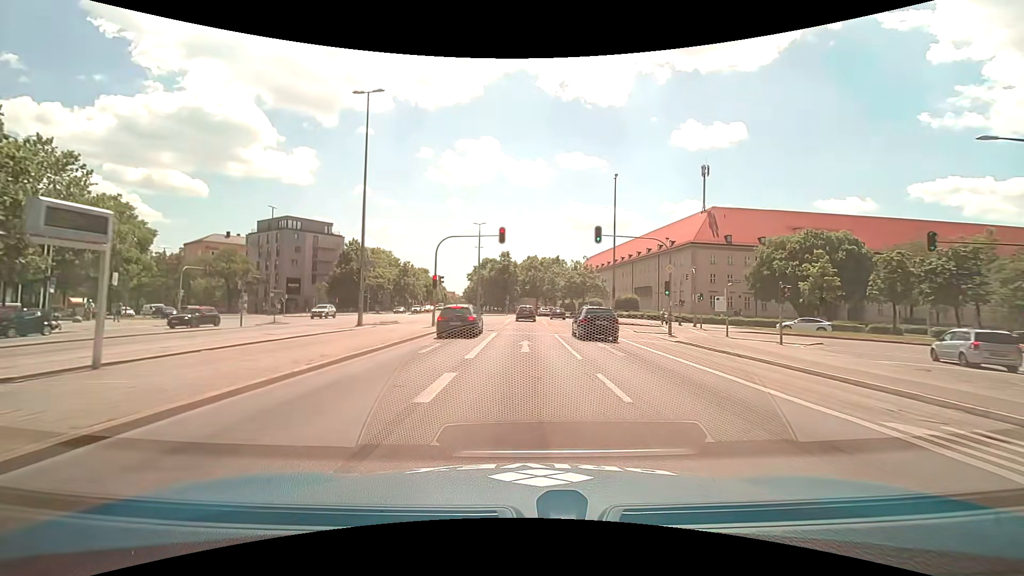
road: secondary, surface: asphalt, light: Day
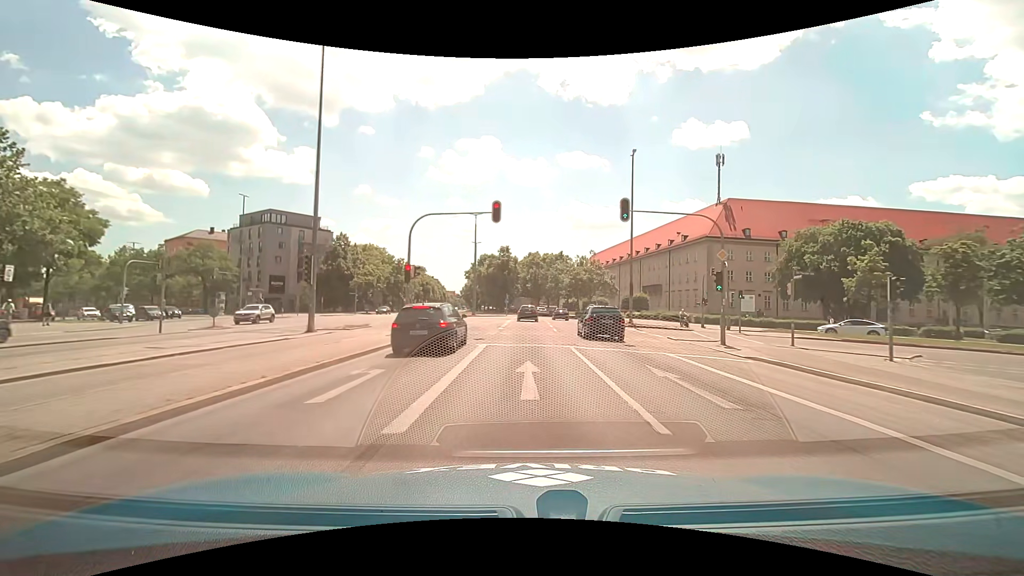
(0.0, +7.6) m; 0°
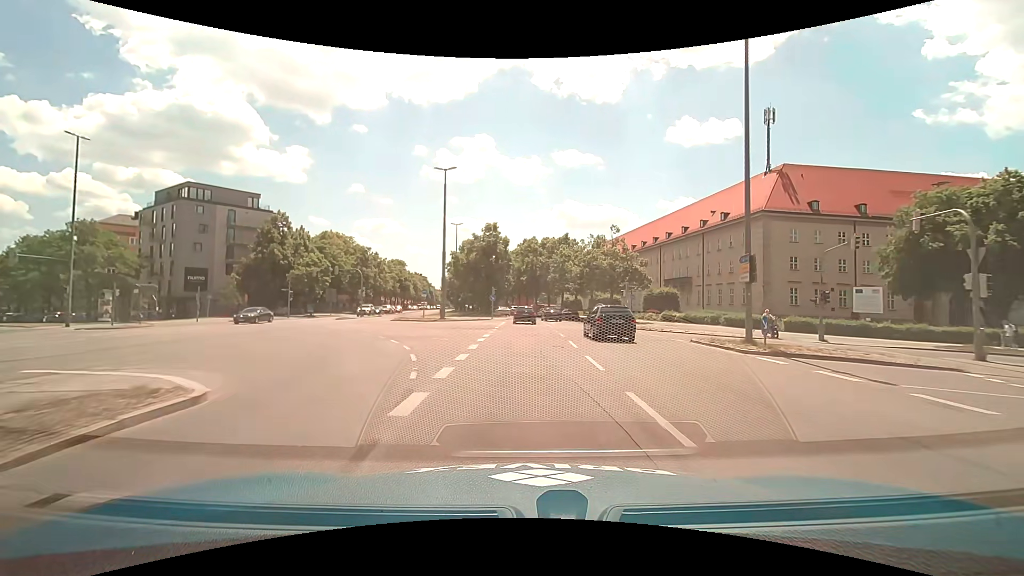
(+0.2, +22.8) m; +1°
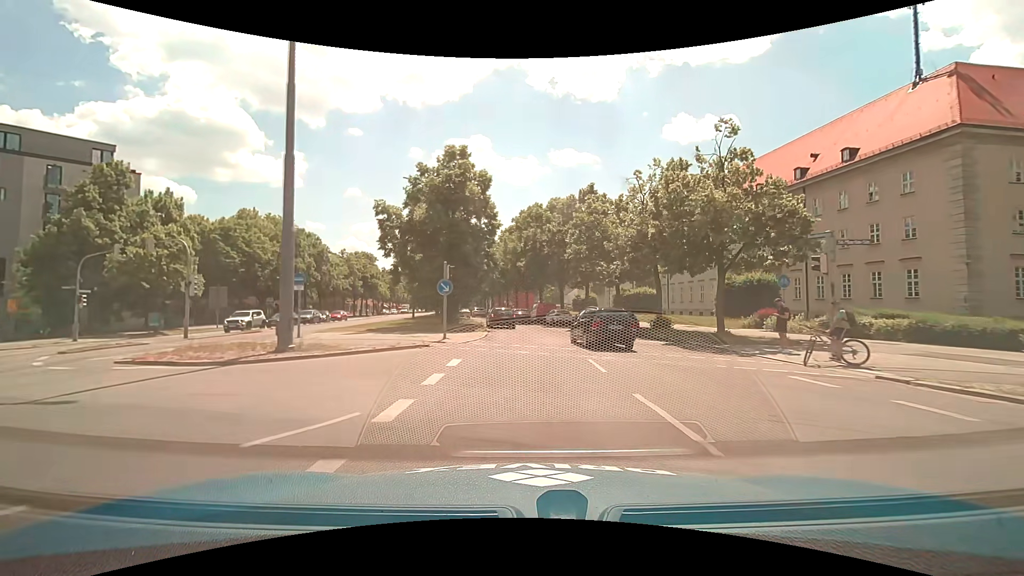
(0.0, +30.5) m; 0°
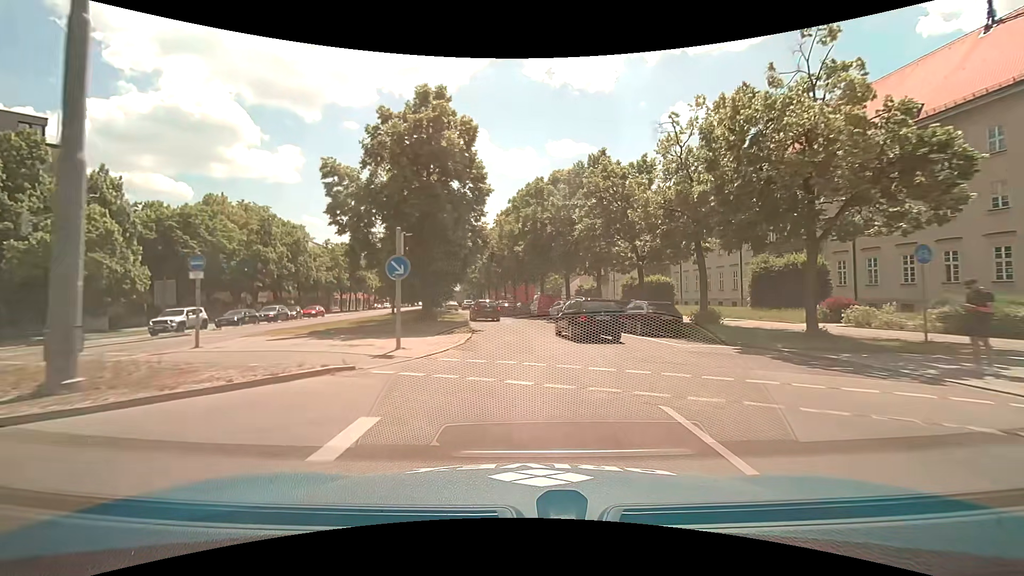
(0.0, +7.6) m; +1°
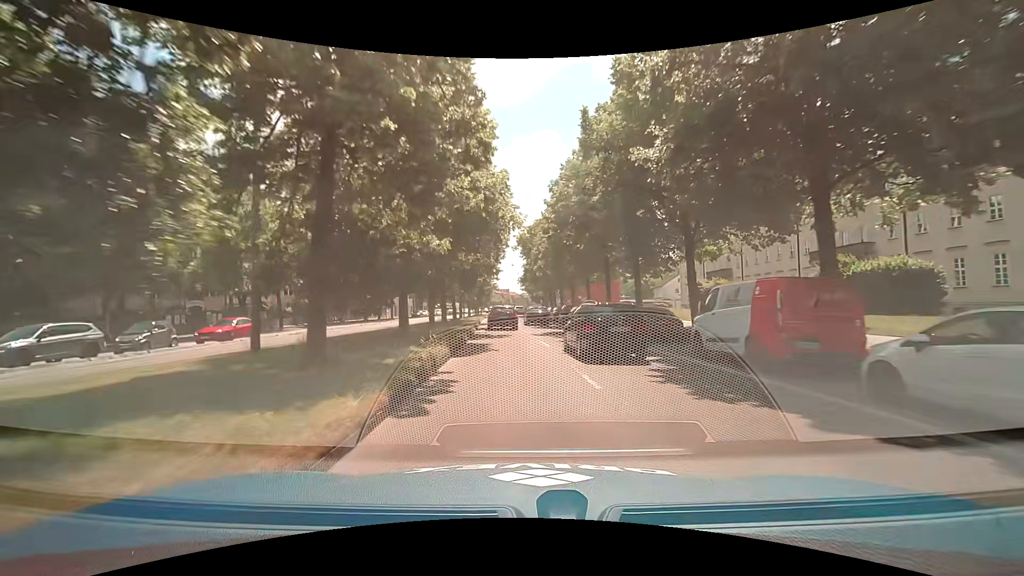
(-1.9, +30.4) m; -8°
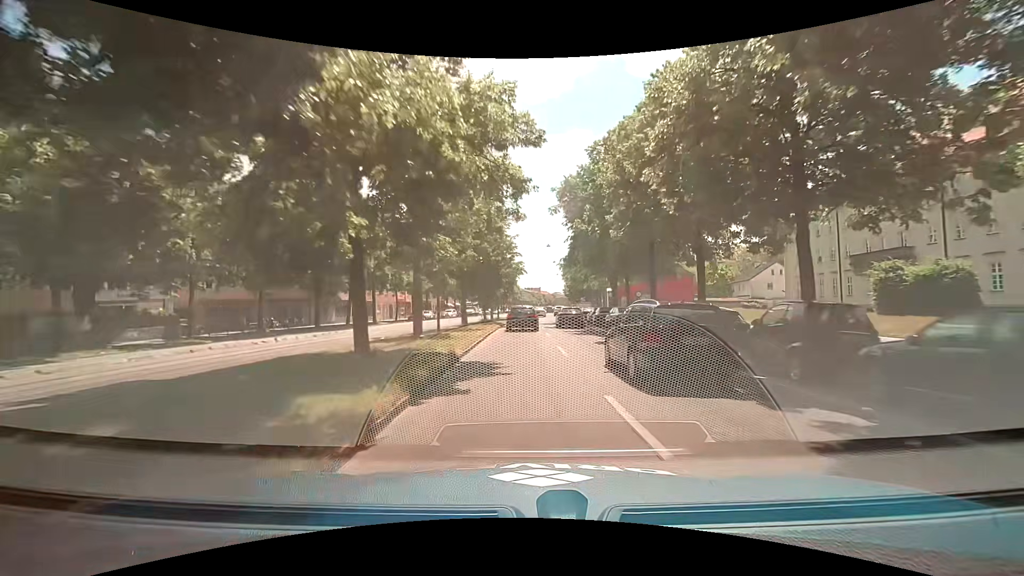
(-1.4, +30.5) m; -5°
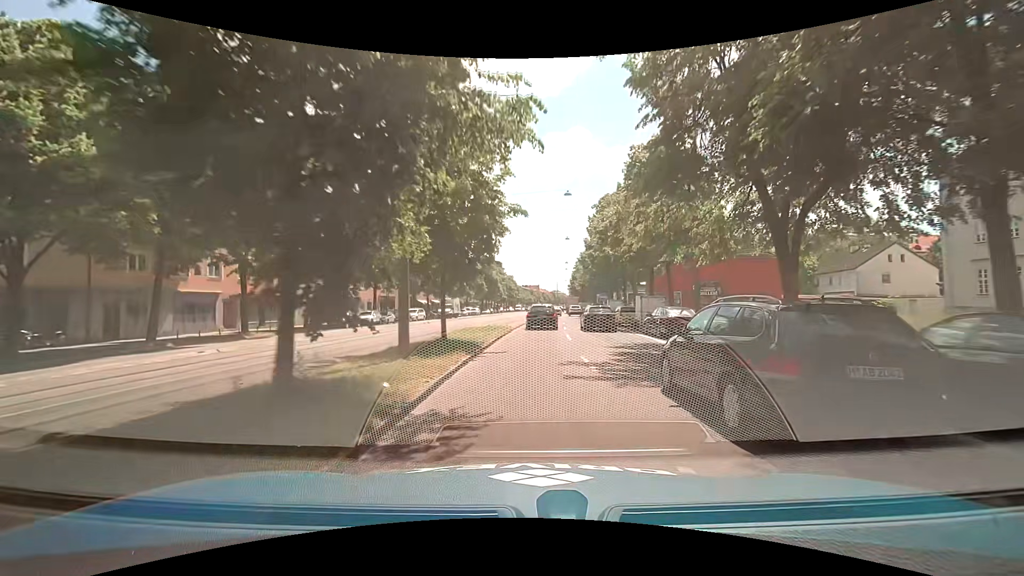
(+0.5, +30.7) m; +1°
(0, +10) (0, +20) (+1, +30) (+2, +40) (+2, +50) (+3, +60) (+4, +70) (+5, +80) (+6, +90) (+7, +100) m
